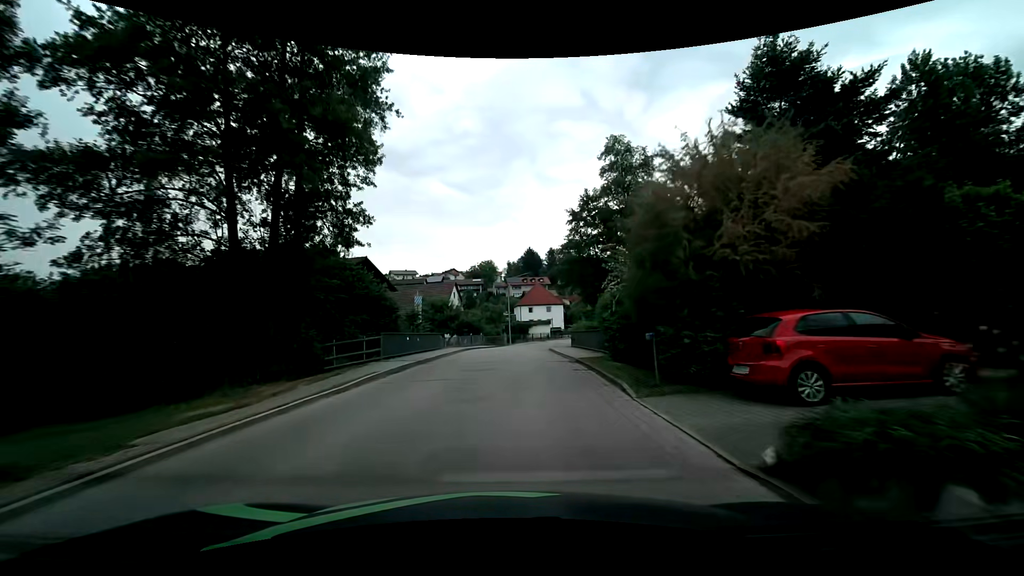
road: tertiary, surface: asphalt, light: Day
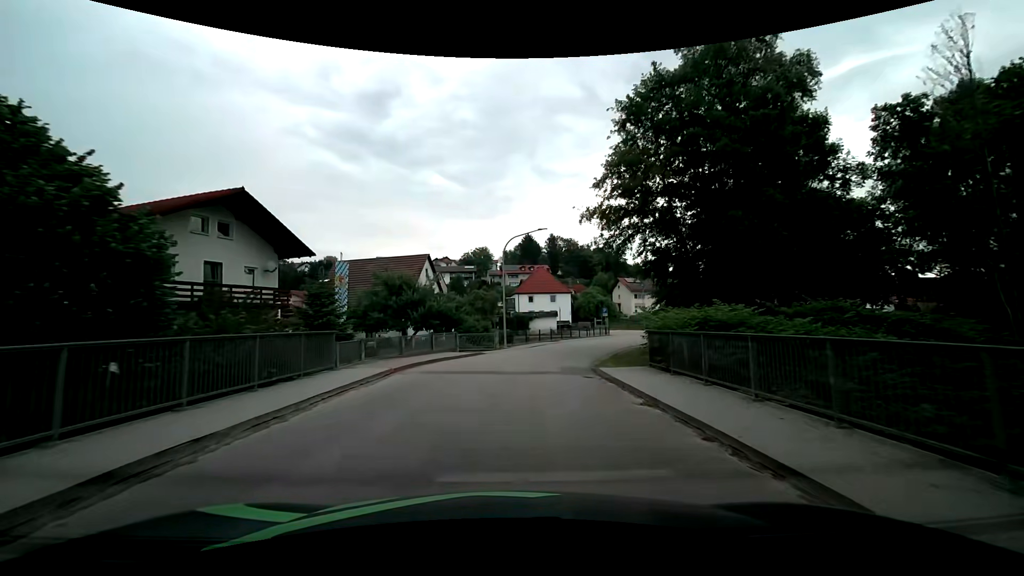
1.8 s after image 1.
(+0.3, +20.4) m; +1°
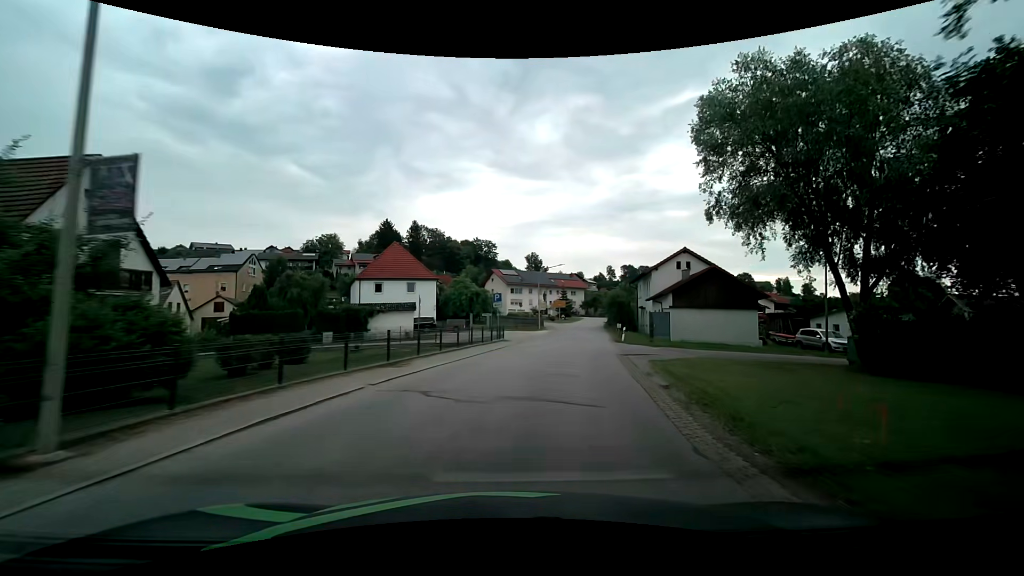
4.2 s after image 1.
(+2.3, +25.5) m; +15°
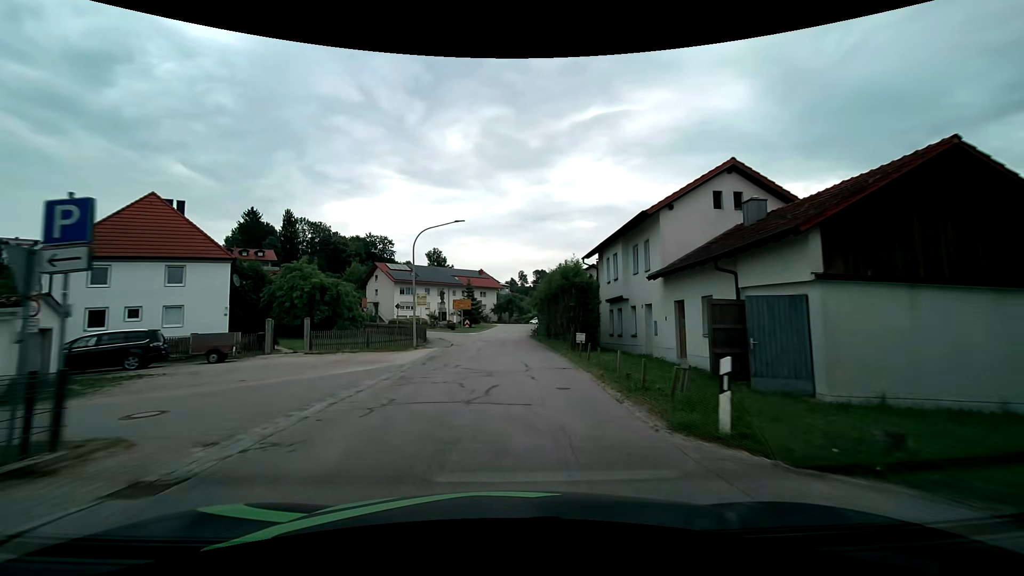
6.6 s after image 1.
(+3.7, +27.0) m; +10°
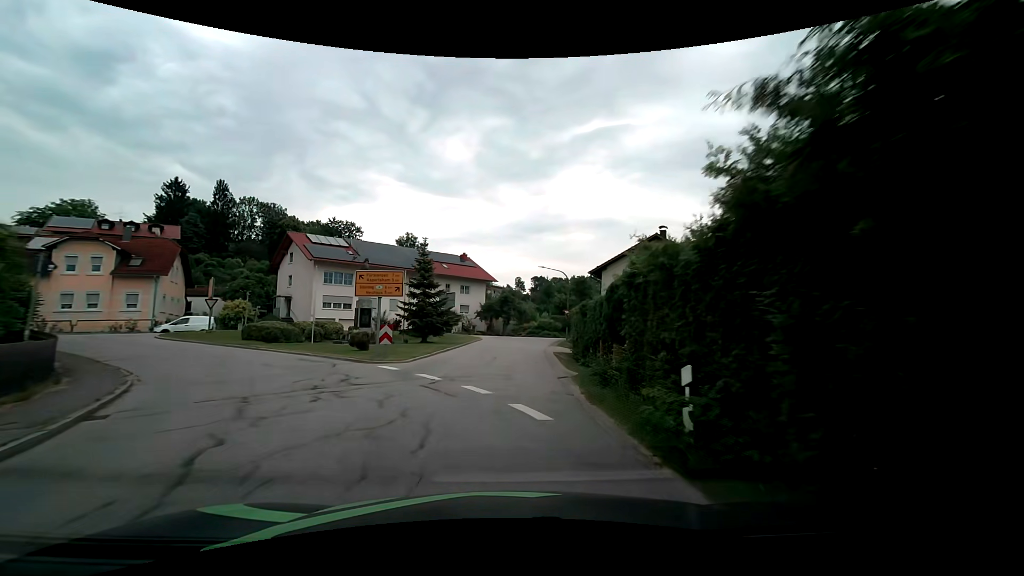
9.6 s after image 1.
(+0.4, +34.6) m; 0°
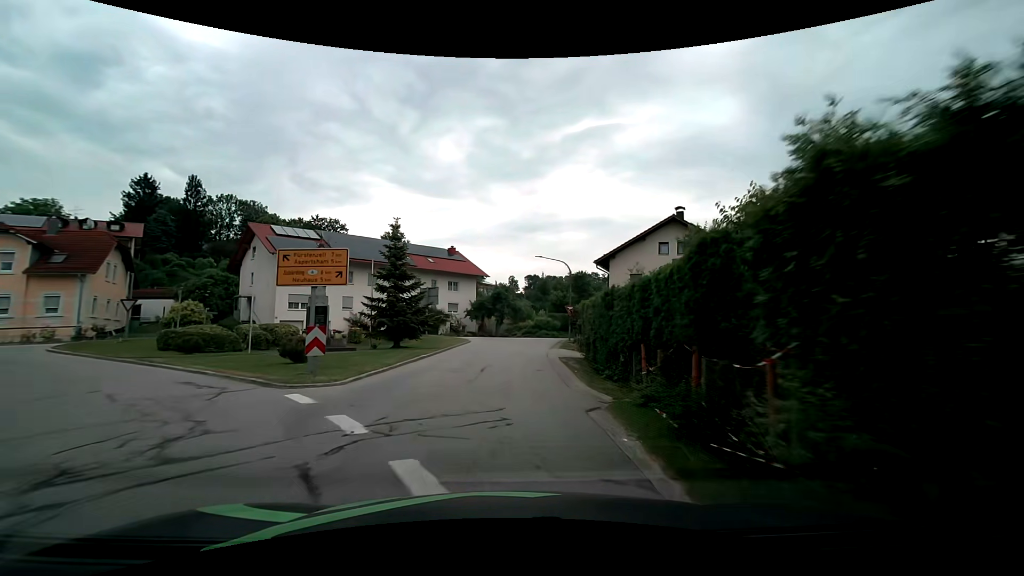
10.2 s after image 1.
(+0.1, +6.5) m; +2°
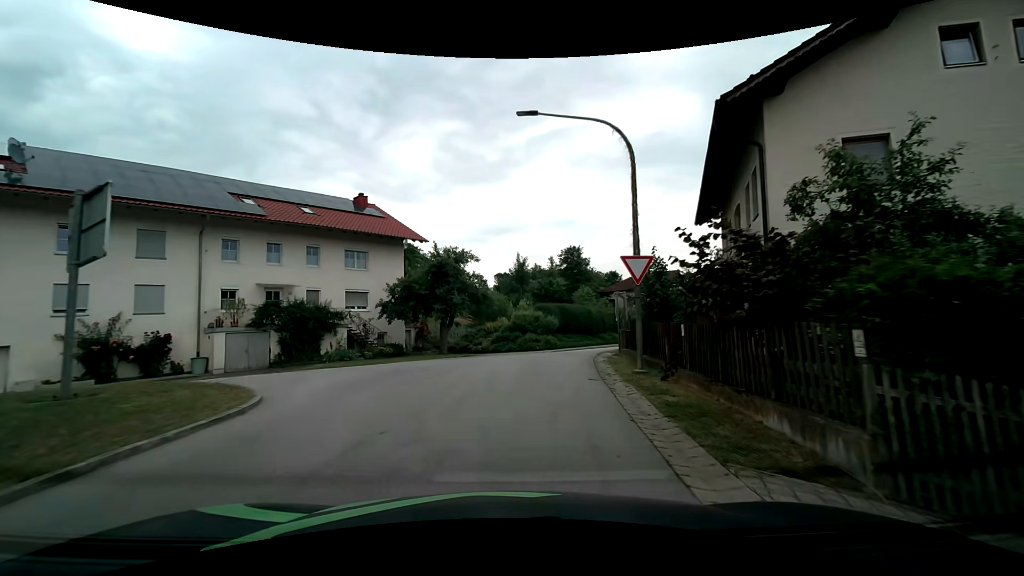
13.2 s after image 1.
(+0.7, +27.7) m; +3°
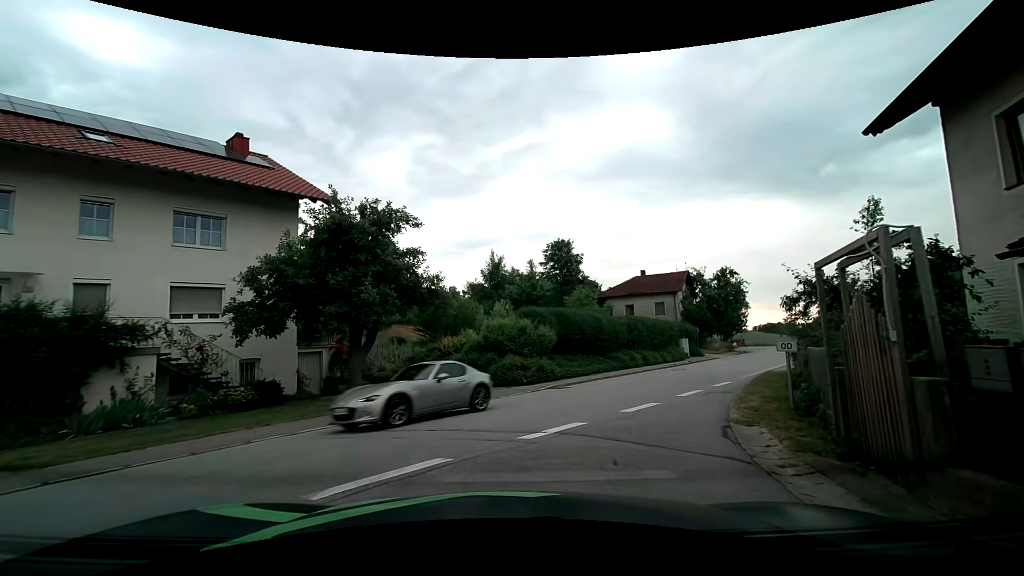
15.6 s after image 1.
(+0.1, +13.3) m; +2°
